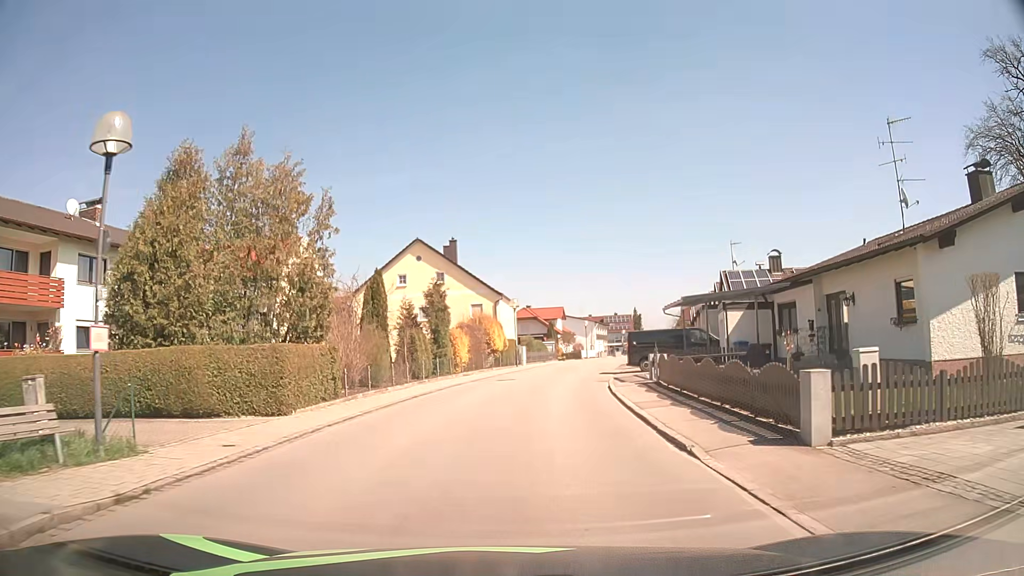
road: residential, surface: asphalt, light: Day
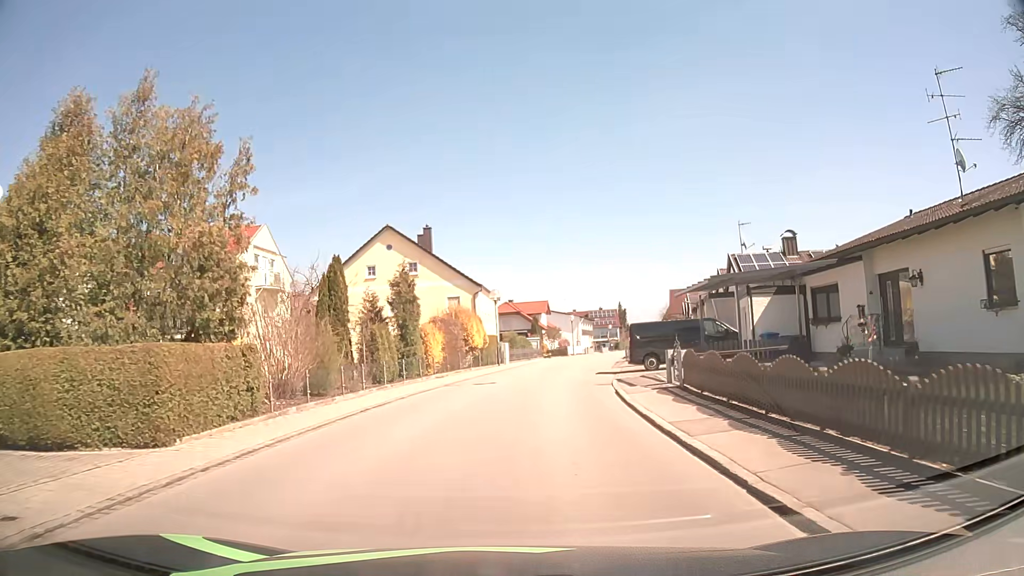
(+0.1, +5.0) m; +1°
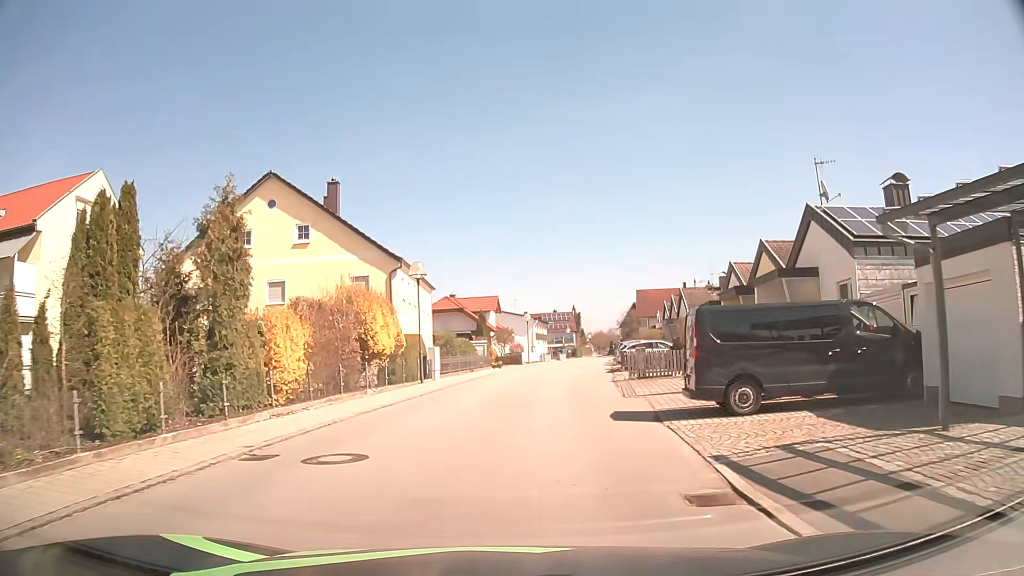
(+0.6, +15.5) m; +5°
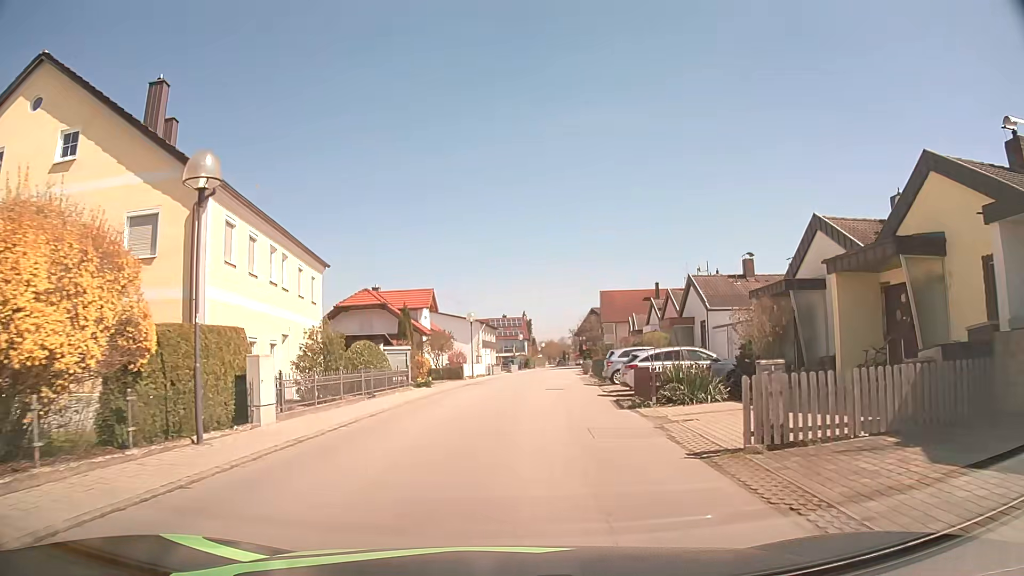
(+0.5, +15.8) m; +4°
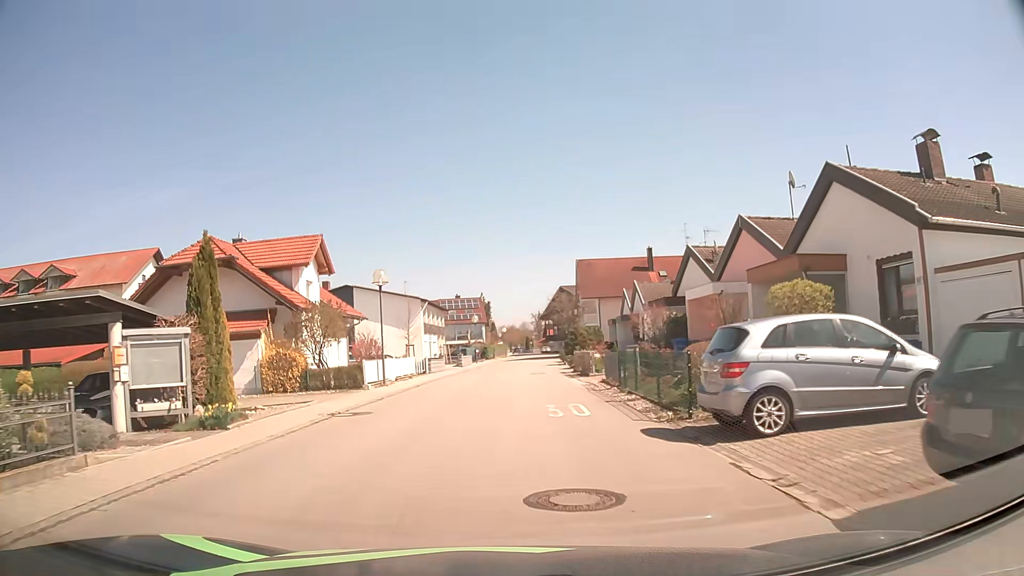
(+1.0, +21.0) m; +3°
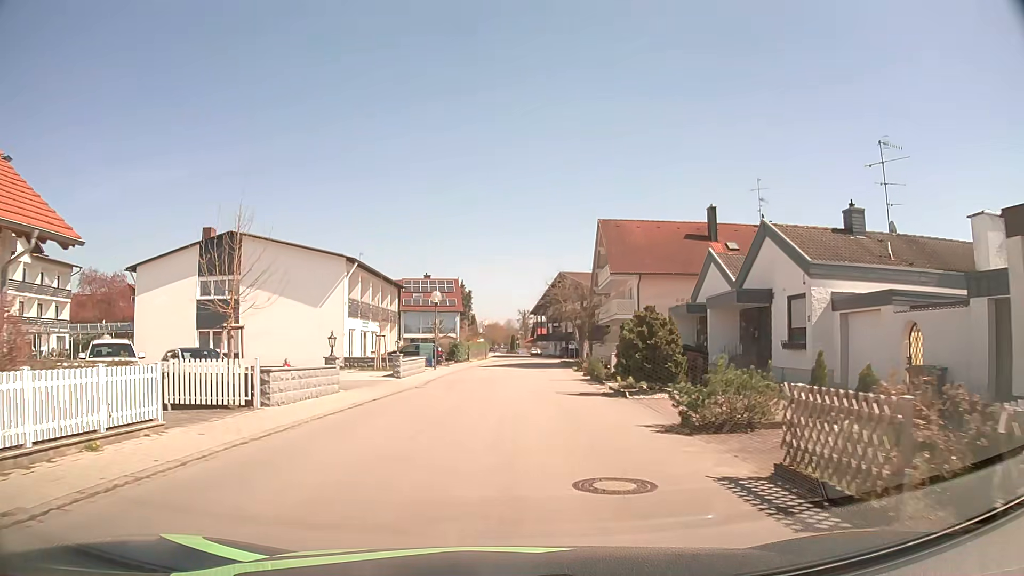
(+0.4, +26.3) m; +2°
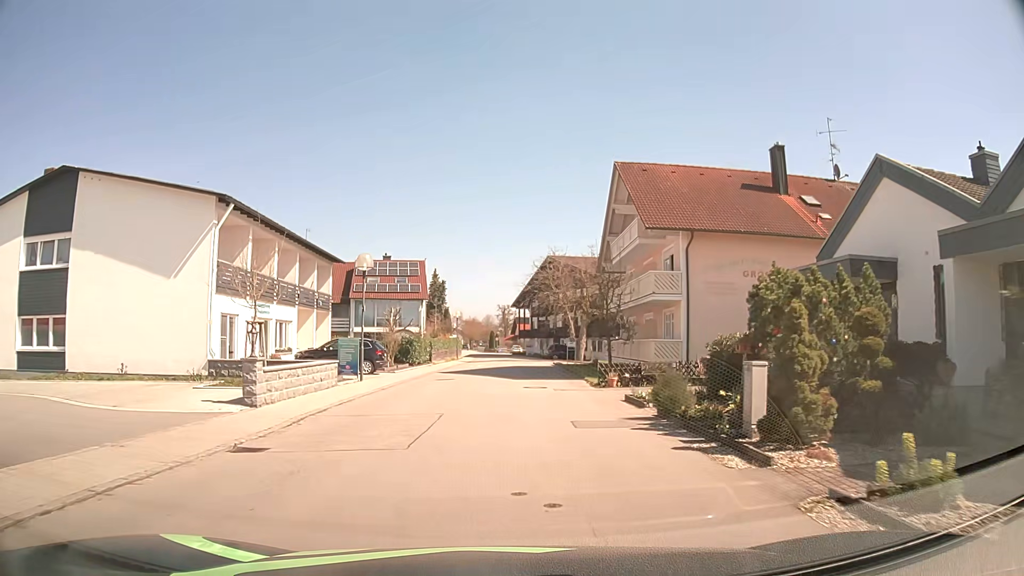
(+0.2, +15.9) m; +2°
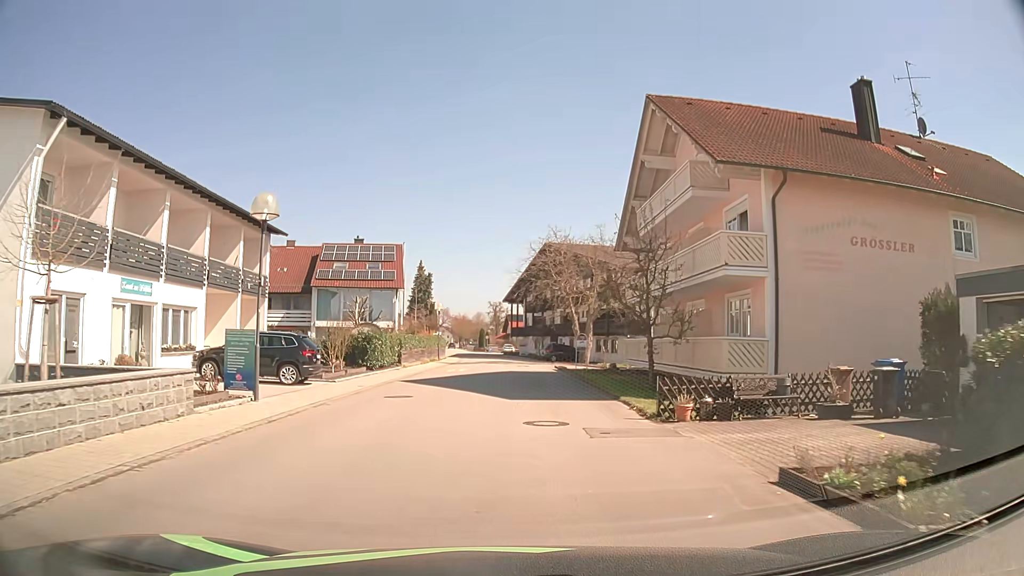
(0.0, +9.9) m; 0°
(0, +10) (0, +20) (0, +30) (0, +40) (0, +50) (0, +60) (0, +70) (-1, +80) (-2, +90) (-4, +100) m
